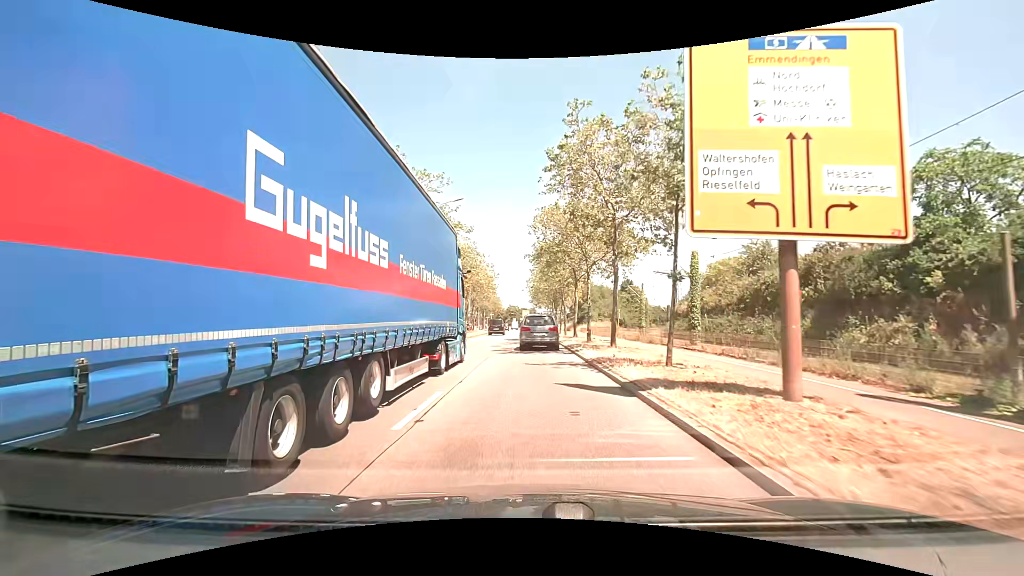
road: primary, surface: asphalt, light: Day
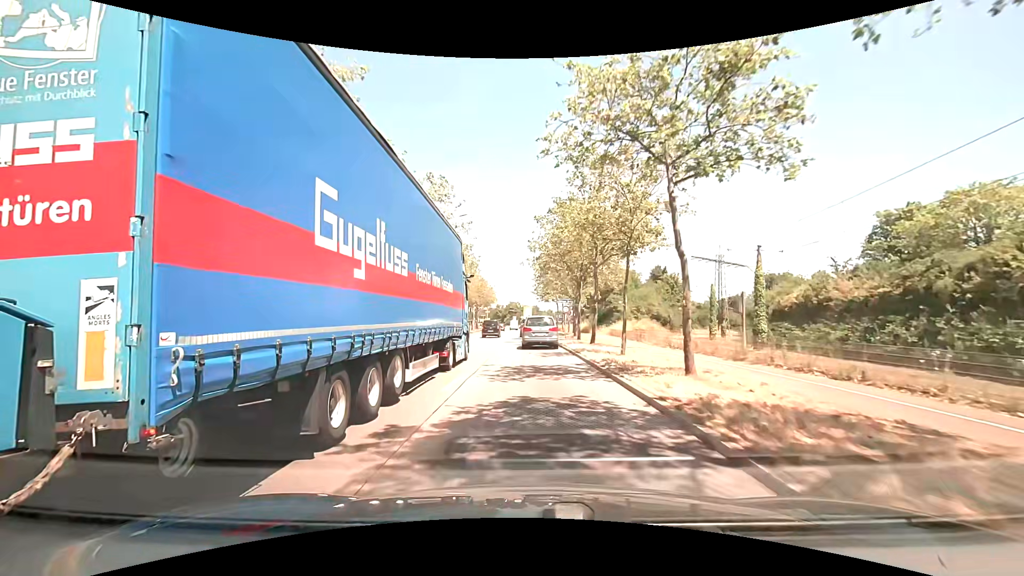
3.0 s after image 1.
(-0.3, +34.3) m; -1°
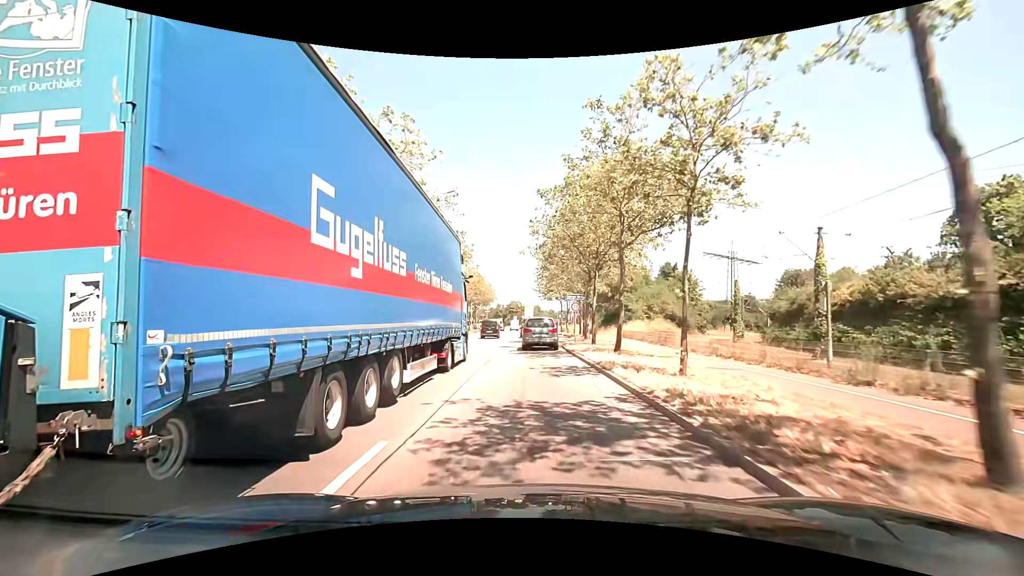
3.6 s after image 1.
(0.0, +7.0) m; -1°
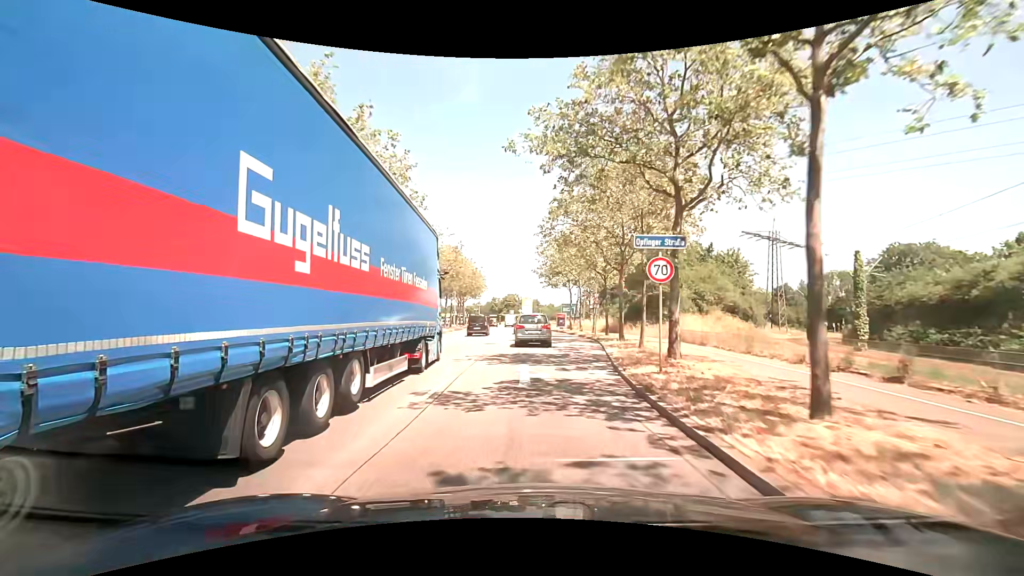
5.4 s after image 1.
(+0.4, +21.4) m; +1°
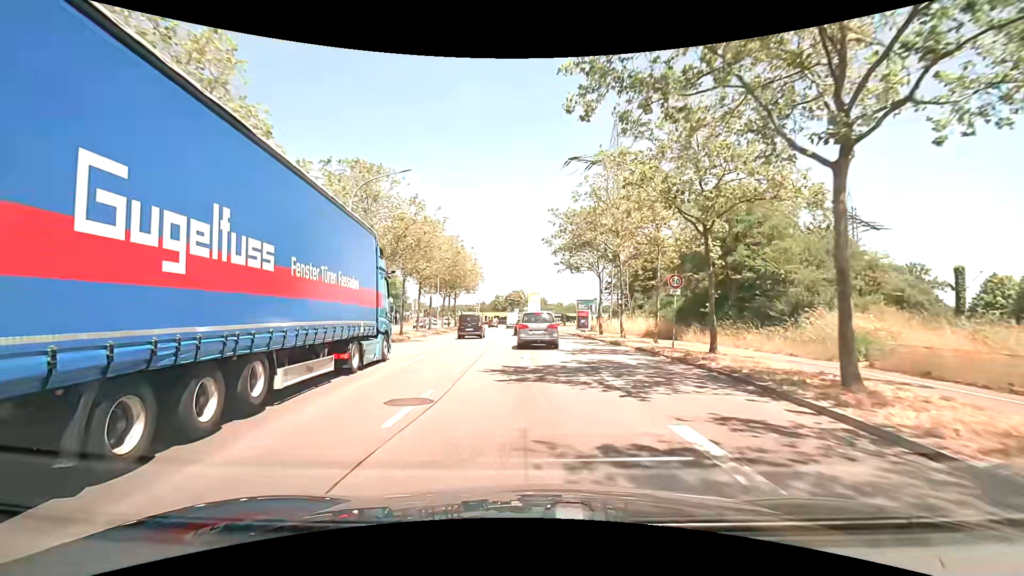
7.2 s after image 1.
(-0.1, +20.6) m; -1°
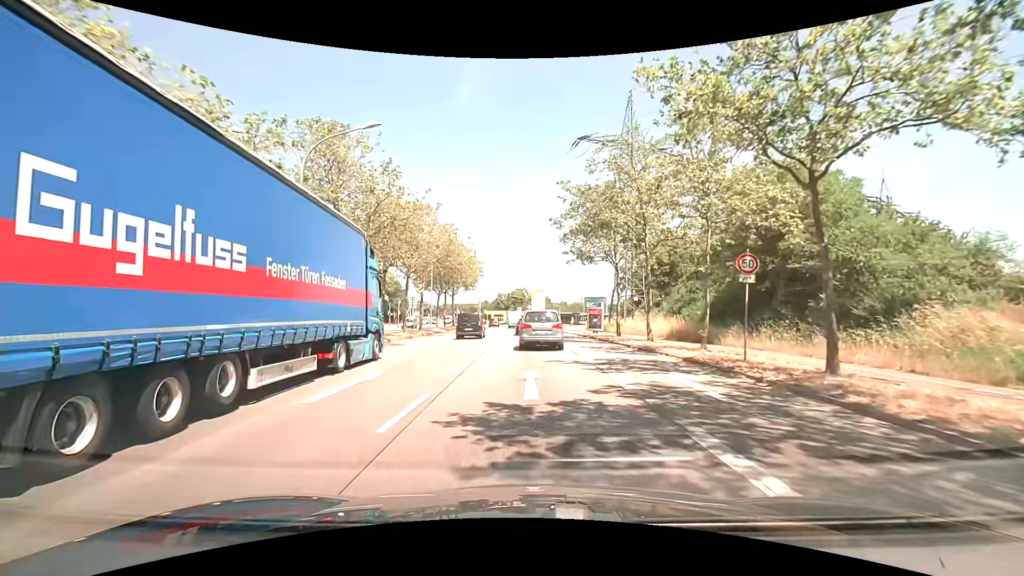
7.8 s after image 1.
(0.0, +6.5) m; 0°
